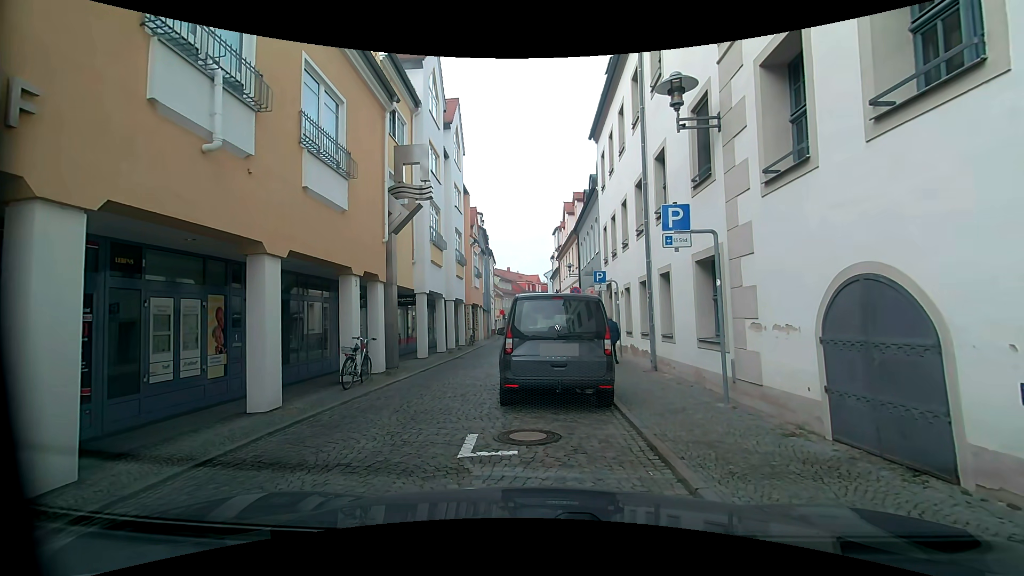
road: residential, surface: sett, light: Day
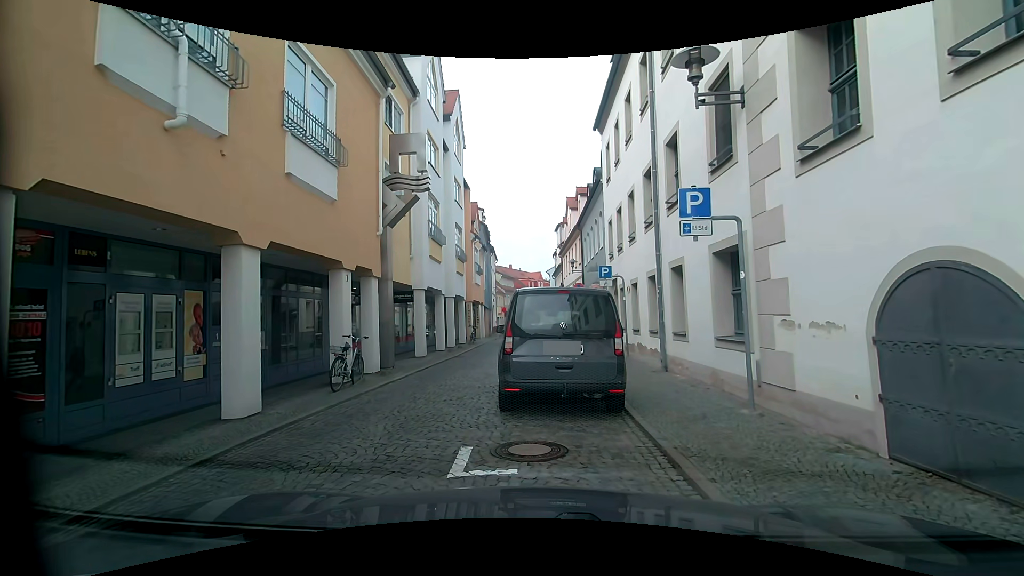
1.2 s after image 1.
(0.0, +0.7) m; 0°
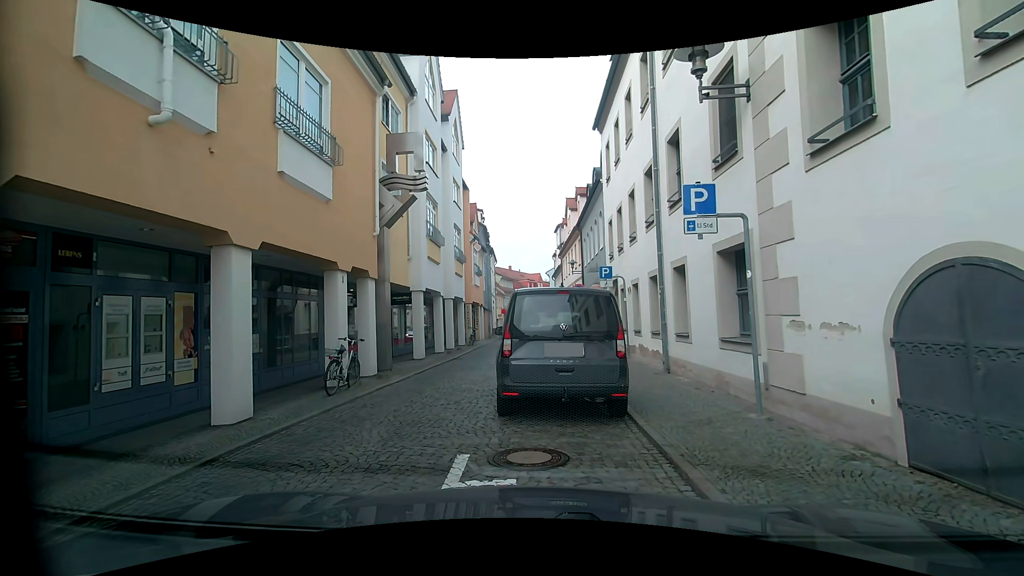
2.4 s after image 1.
(0.0, +0.2) m; 0°
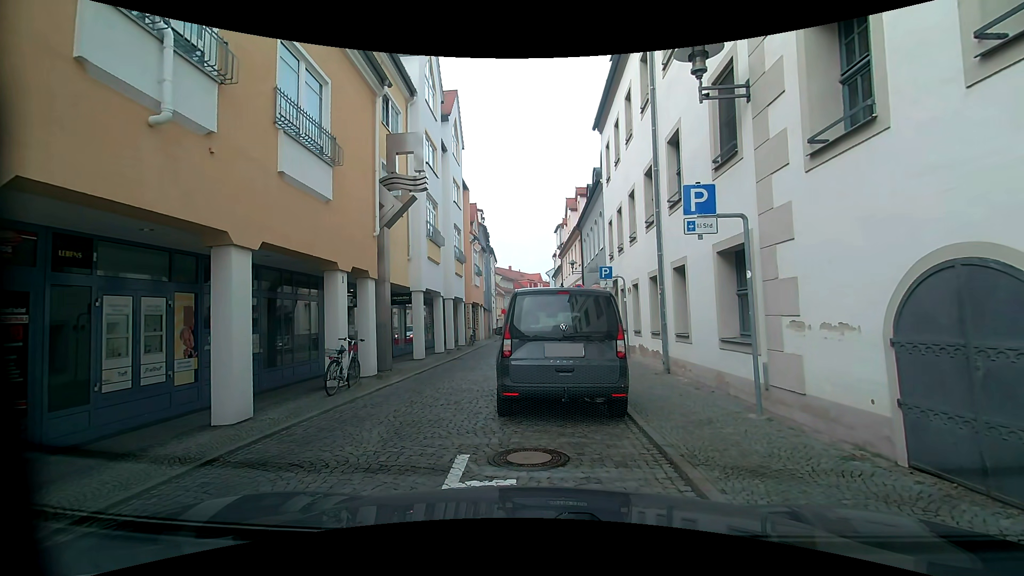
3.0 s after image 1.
(0.0, 0.0) m; 0°
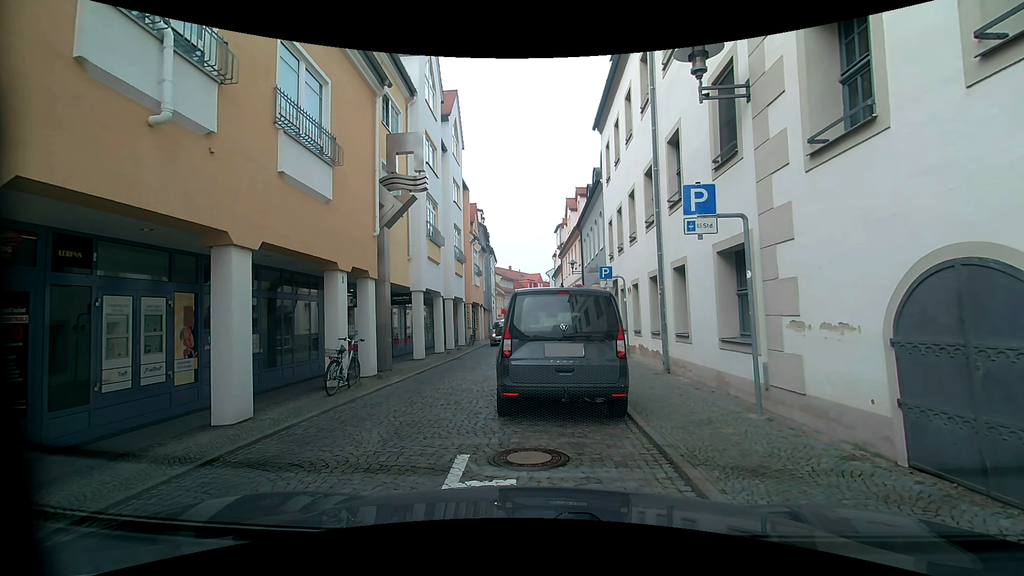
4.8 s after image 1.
(0.0, 0.0) m; 0°
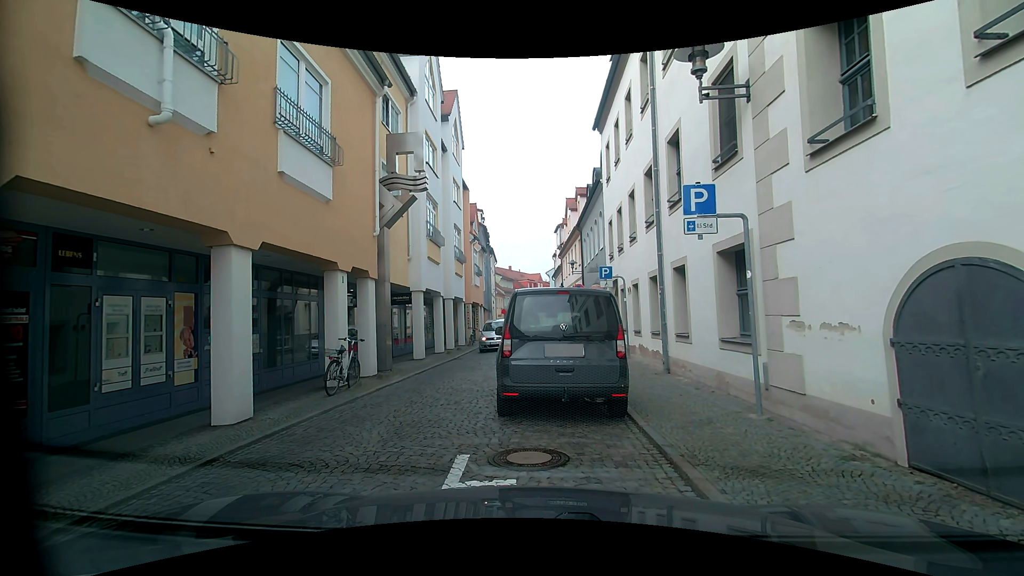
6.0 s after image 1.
(0.0, 0.0) m; 0°
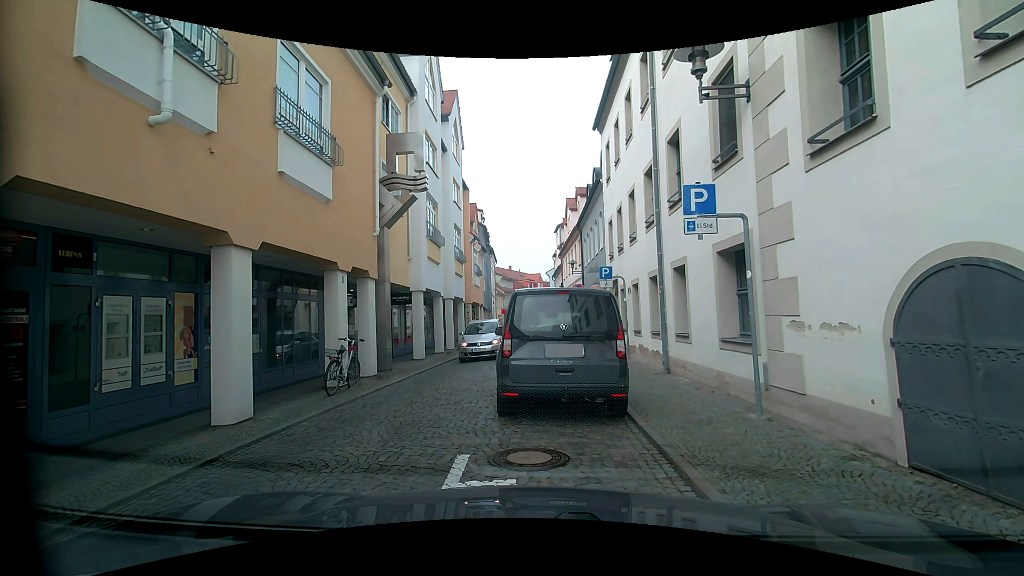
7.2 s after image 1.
(0.0, 0.0) m; 0°
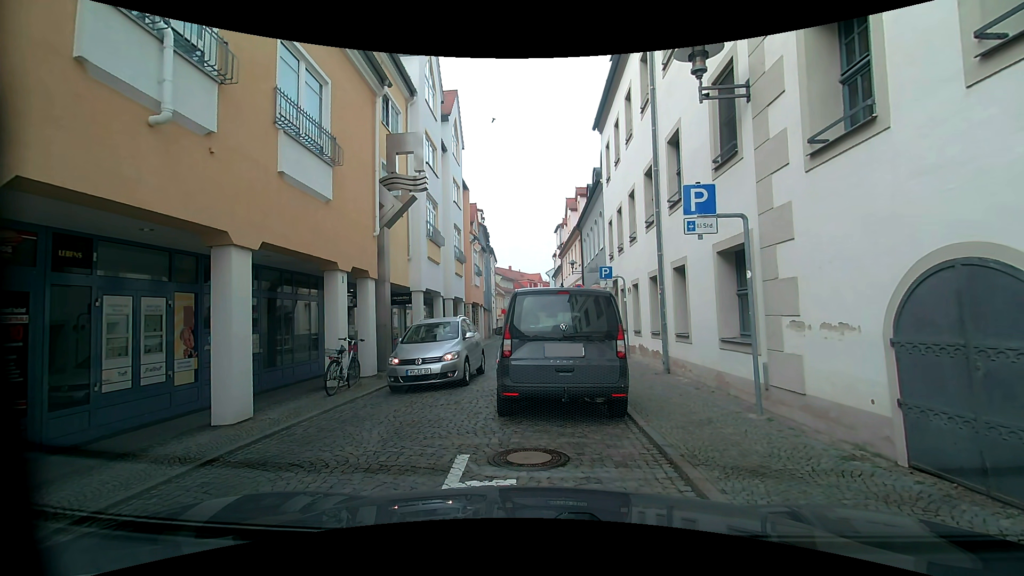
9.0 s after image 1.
(0.0, 0.0) m; 0°
